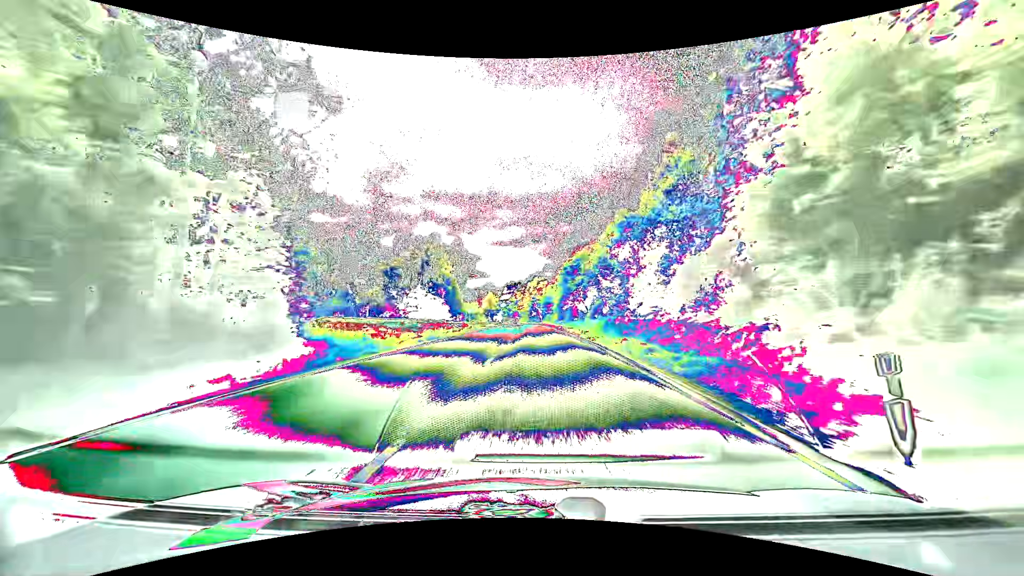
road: primary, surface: asphalt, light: Day
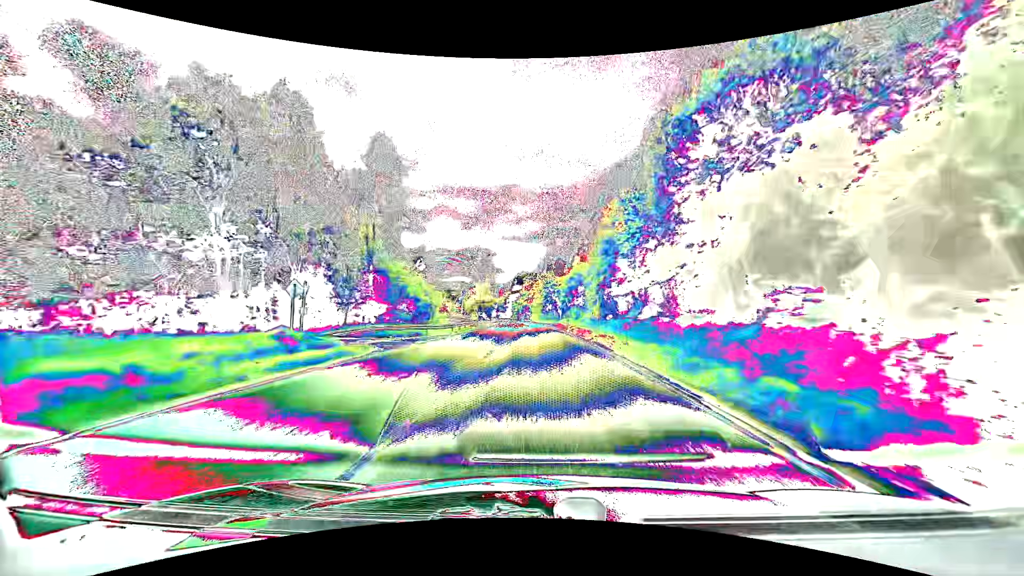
(-0.8, +59.5) m; -2°
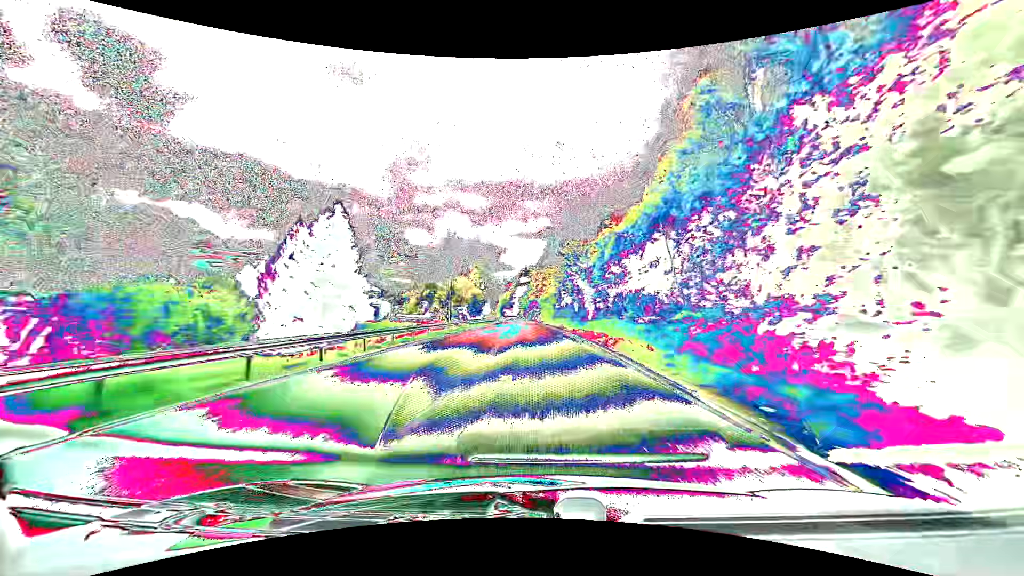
(-0.6, +45.6) m; -1°
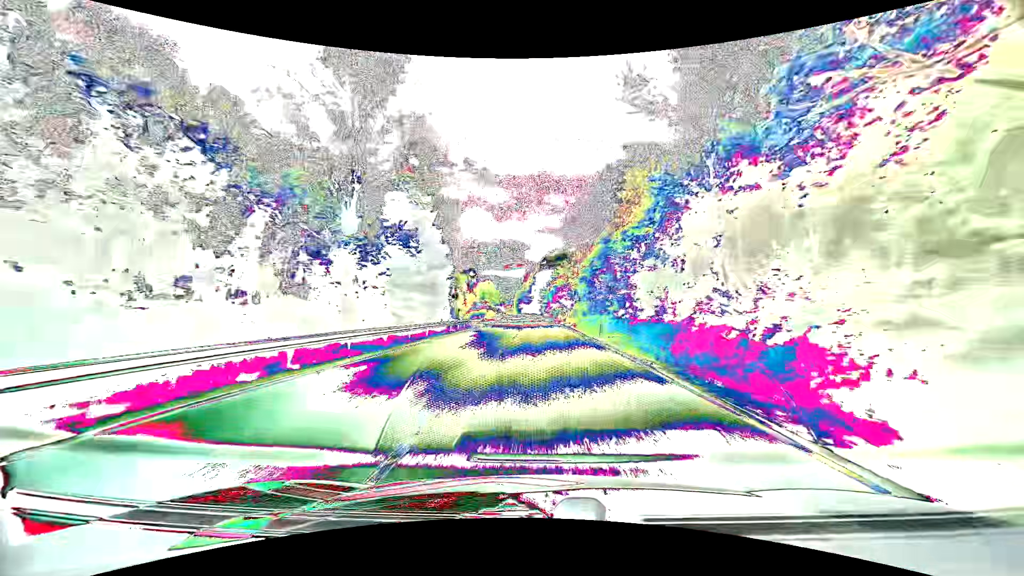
(-1.6, +75.2) m; -2°
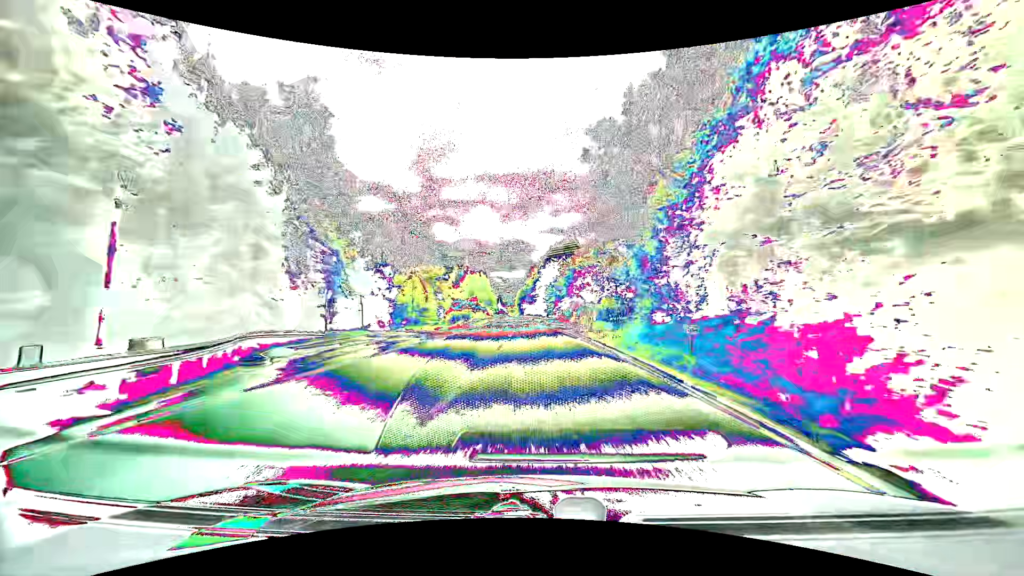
(0.0, +44.6) m; 0°
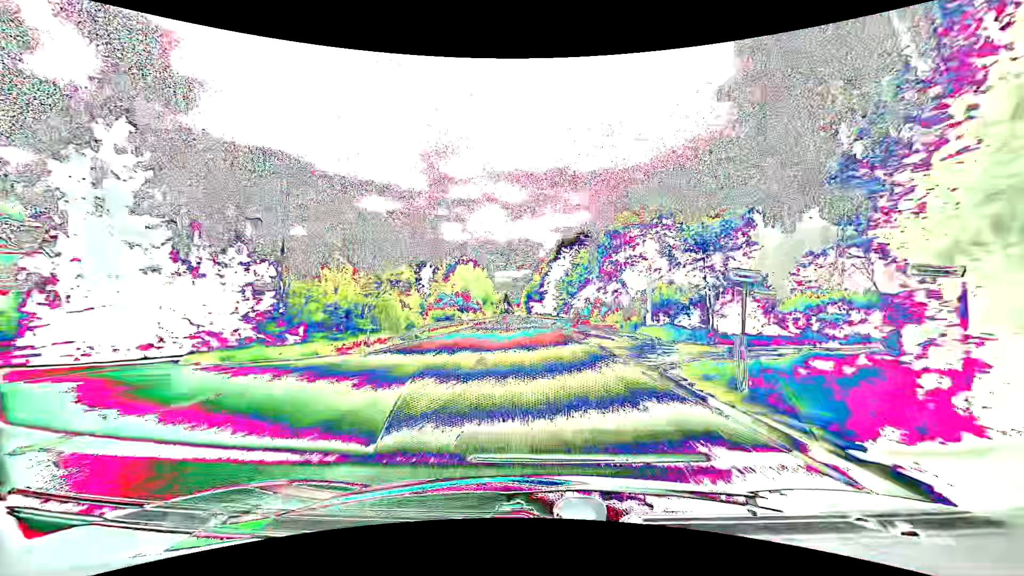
(-0.5, +29.8) m; -1°
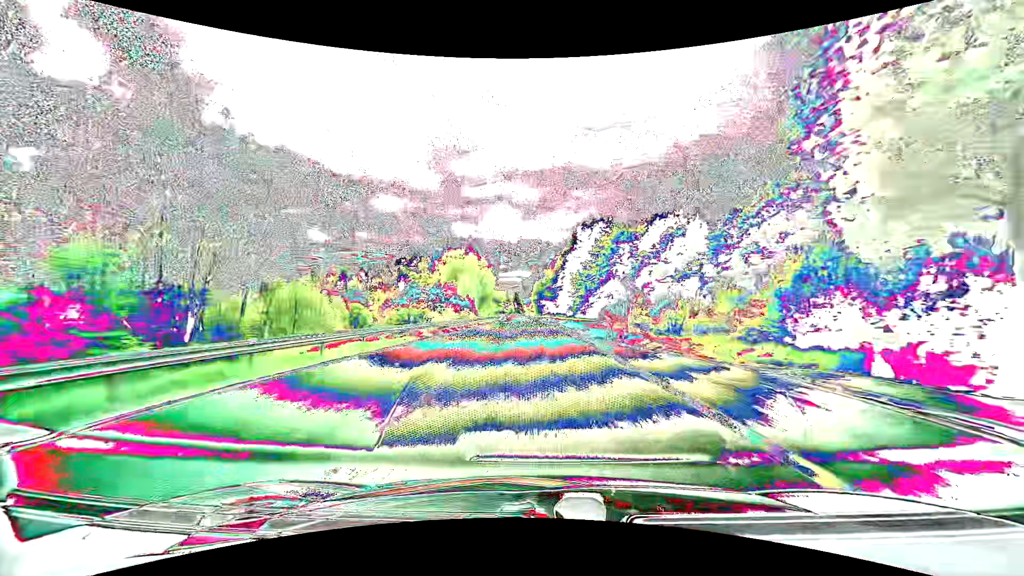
(-0.3, +29.9) m; -2°
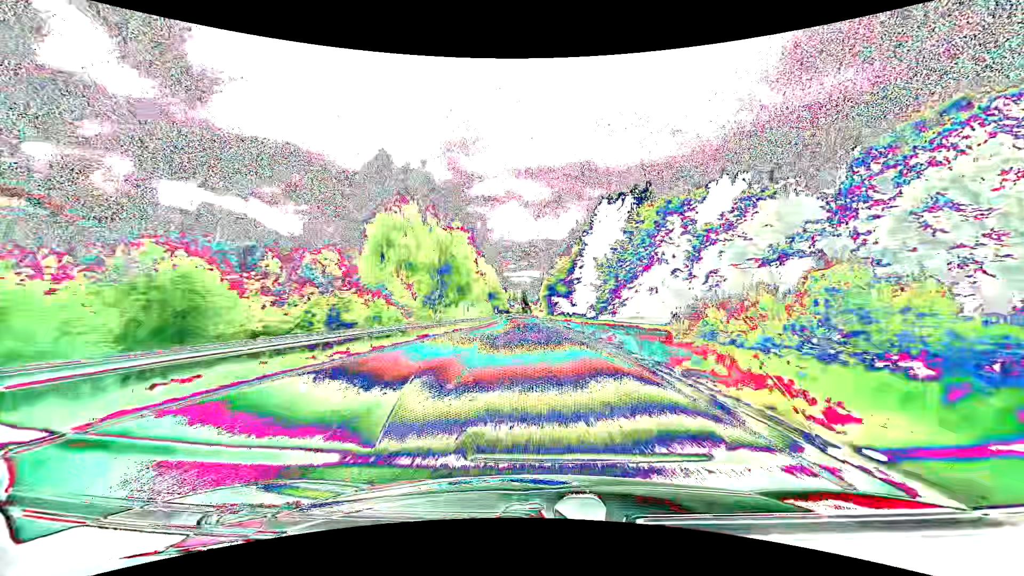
(-0.3, +45.1) m; -1°
(0, +10) (0, +20) (0, +30) (0, +40) (0, +50) (-1, +60) (-1, +70) (-1, +80) (-2, +90) (-2, +100) m
